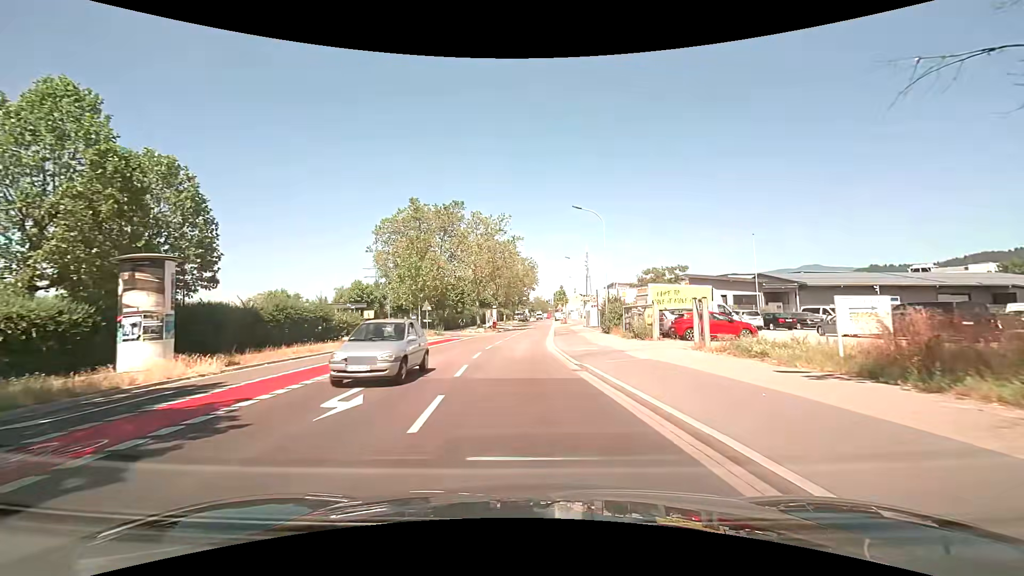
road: unclassified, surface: asphalt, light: Day
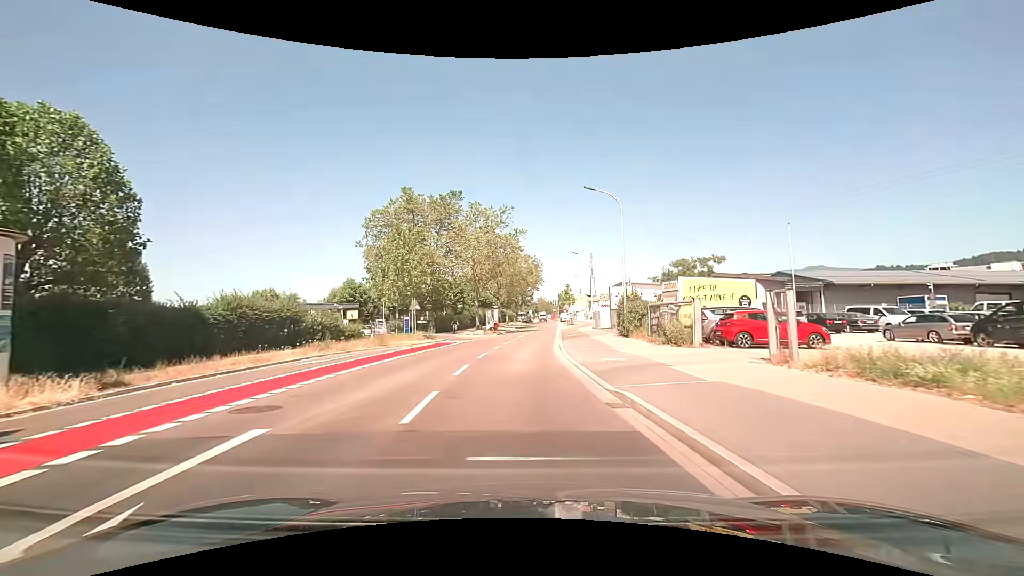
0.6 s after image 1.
(0.0, +5.5) m; -1°
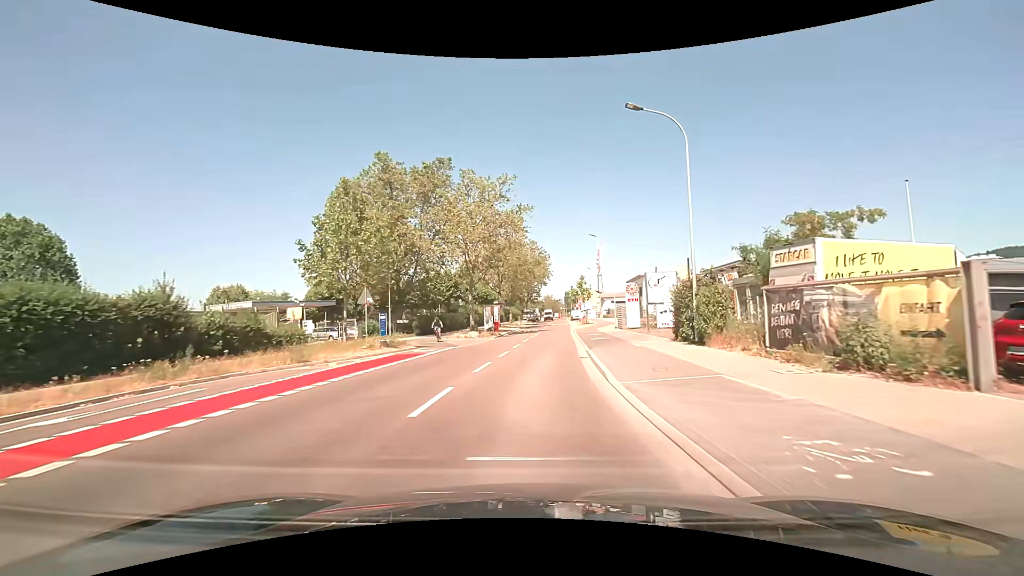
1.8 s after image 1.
(0.0, +11.7) m; 0°
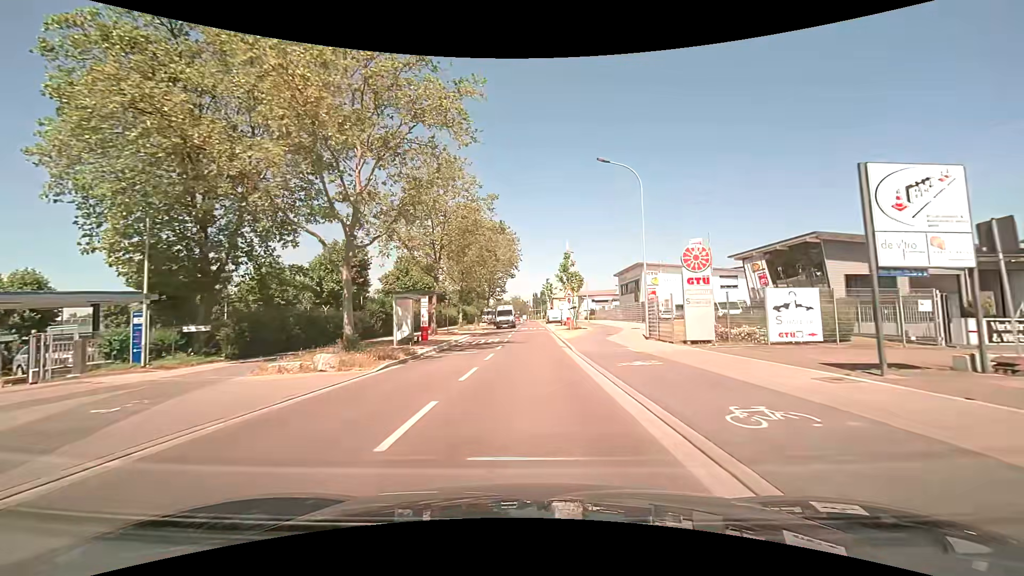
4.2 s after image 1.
(+0.7, +24.5) m; +4°
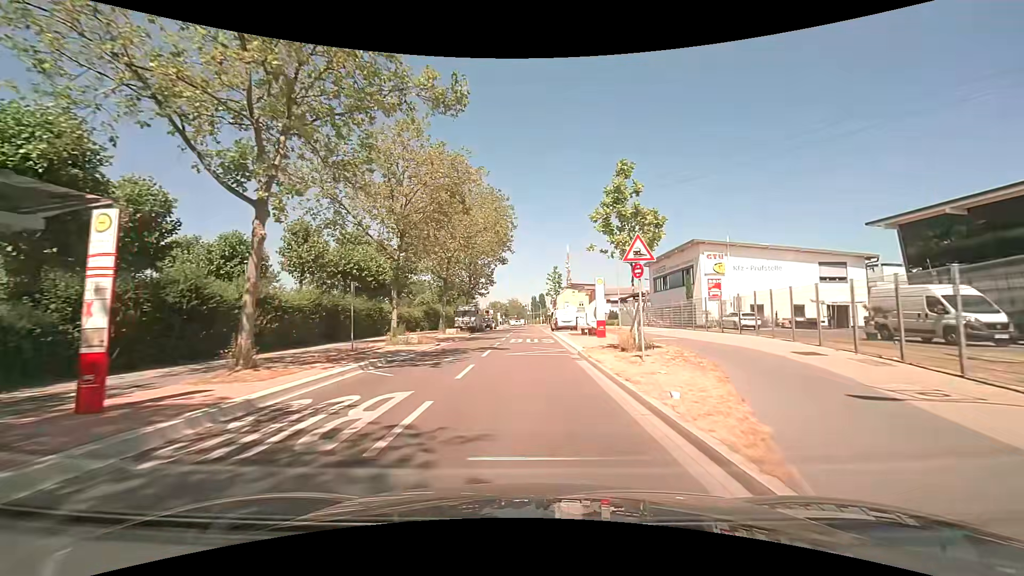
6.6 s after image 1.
(+0.1, +24.3) m; +1°
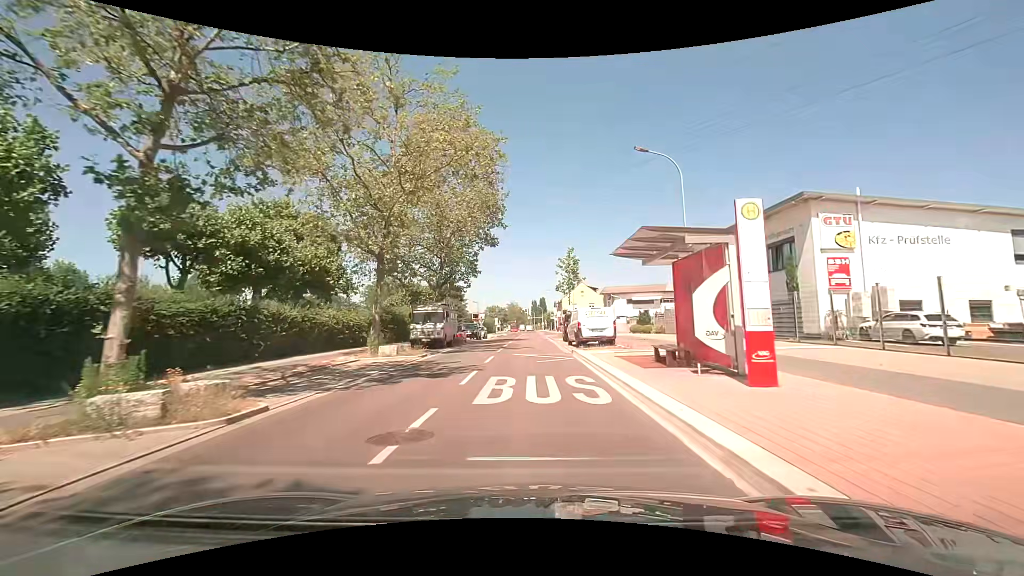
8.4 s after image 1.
(-0.2, +18.1) m; -1°
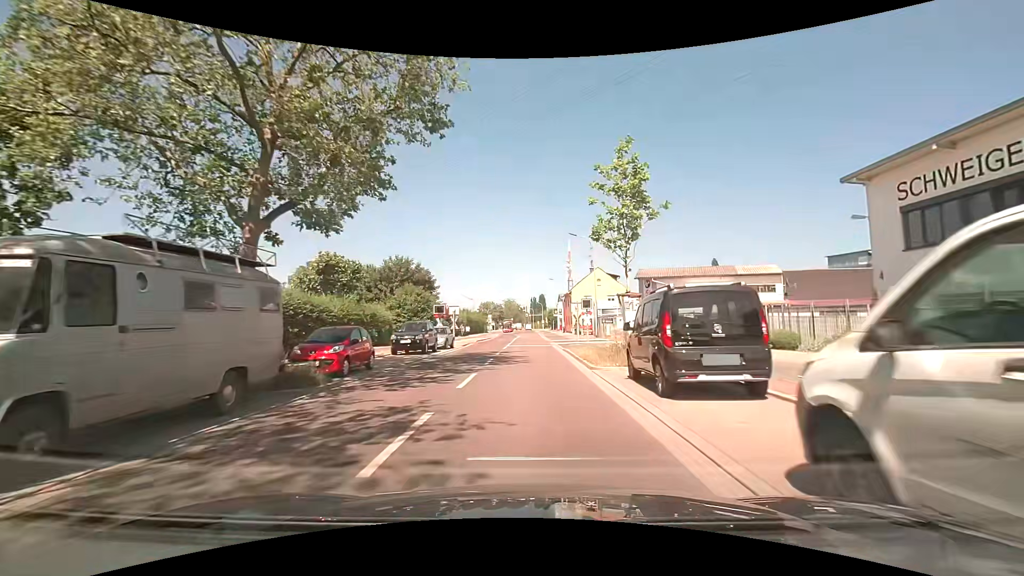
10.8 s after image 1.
(+0.3, +24.5) m; +1°
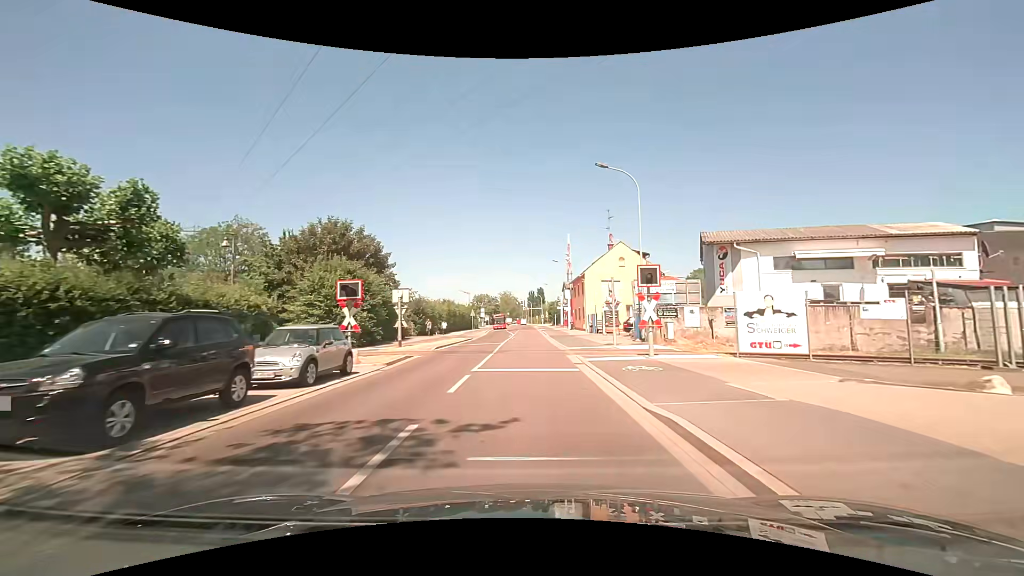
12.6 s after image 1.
(0.0, +19.0) m; +1°
(0, +10) (0, +20) (0, +30) (0, +40) (0, +50) (-1, +60) (-2, +70) (-3, +80) (-3, +90) (-4, +100) m
